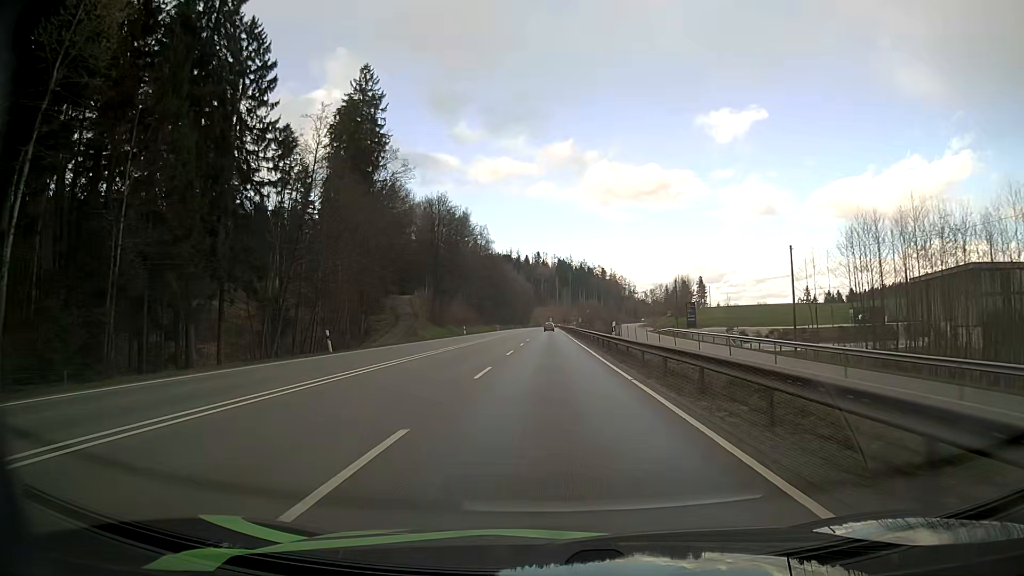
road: primary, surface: asphalt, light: Day
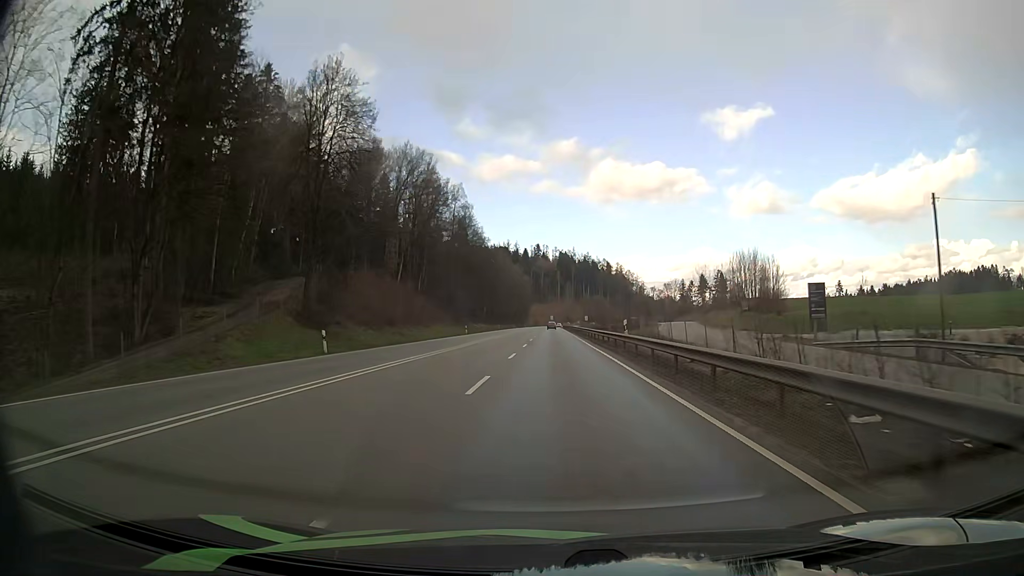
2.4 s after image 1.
(-0.2, +52.0) m; 0°
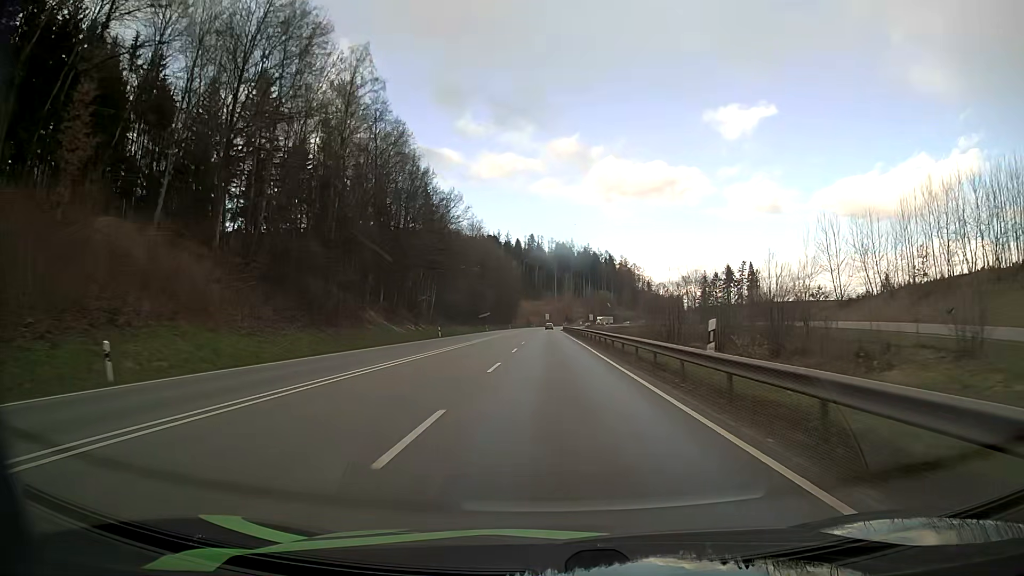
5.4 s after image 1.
(+0.6, +66.3) m; +1°
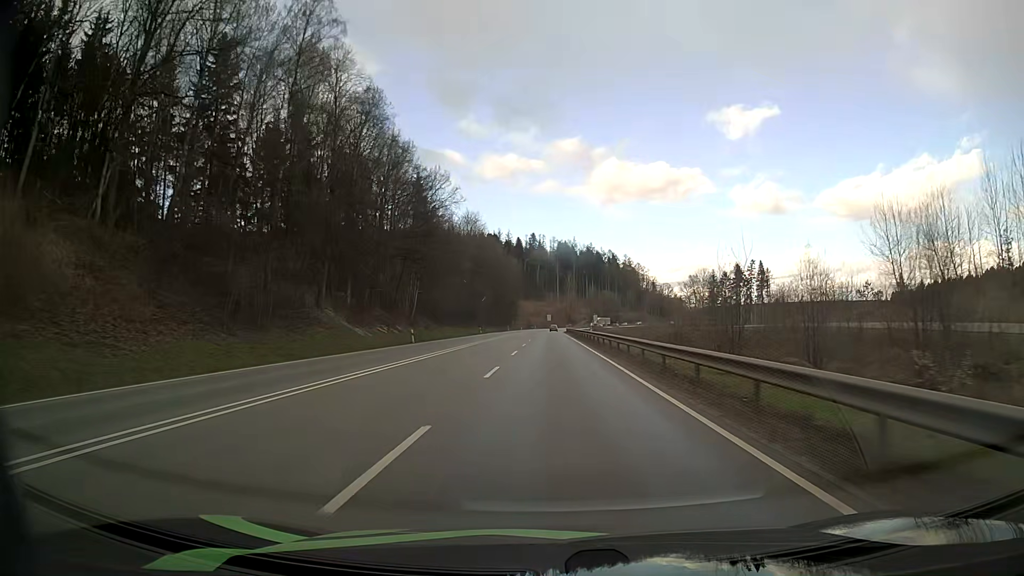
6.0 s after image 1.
(0.0, +13.5) m; 0°
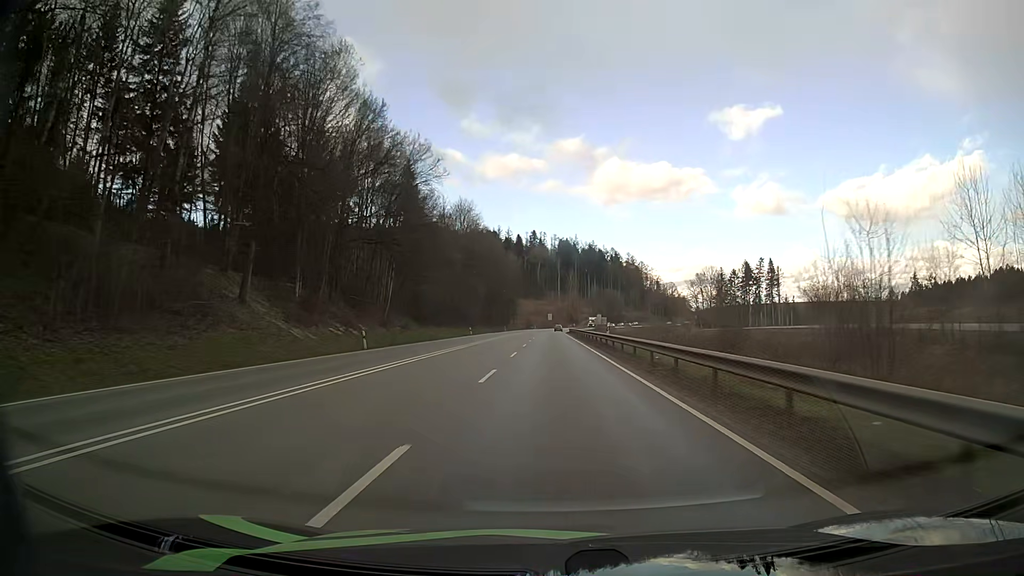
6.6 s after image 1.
(0.0, +13.6) m; 0°
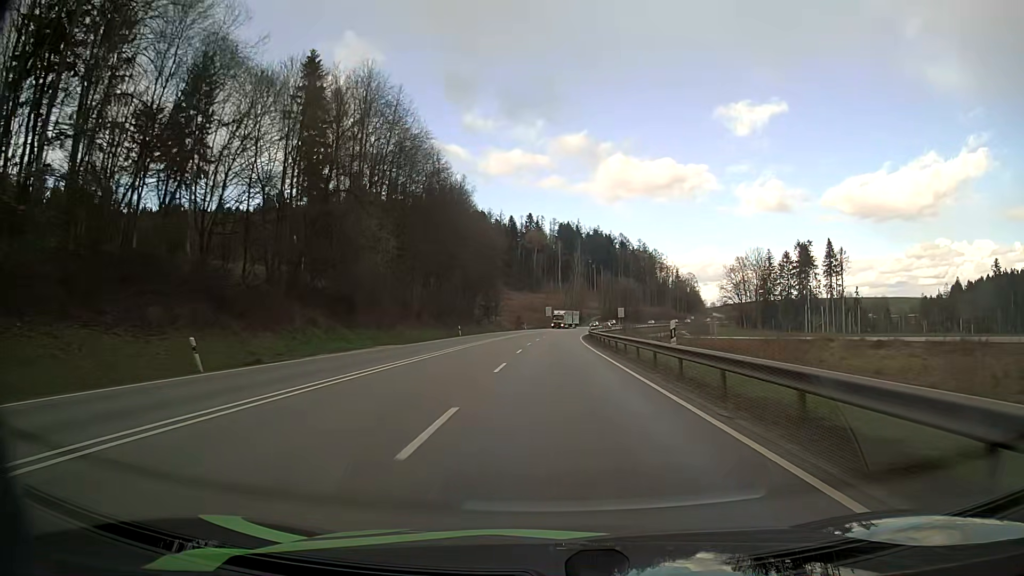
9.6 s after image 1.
(+0.1, +68.8) m; 0°
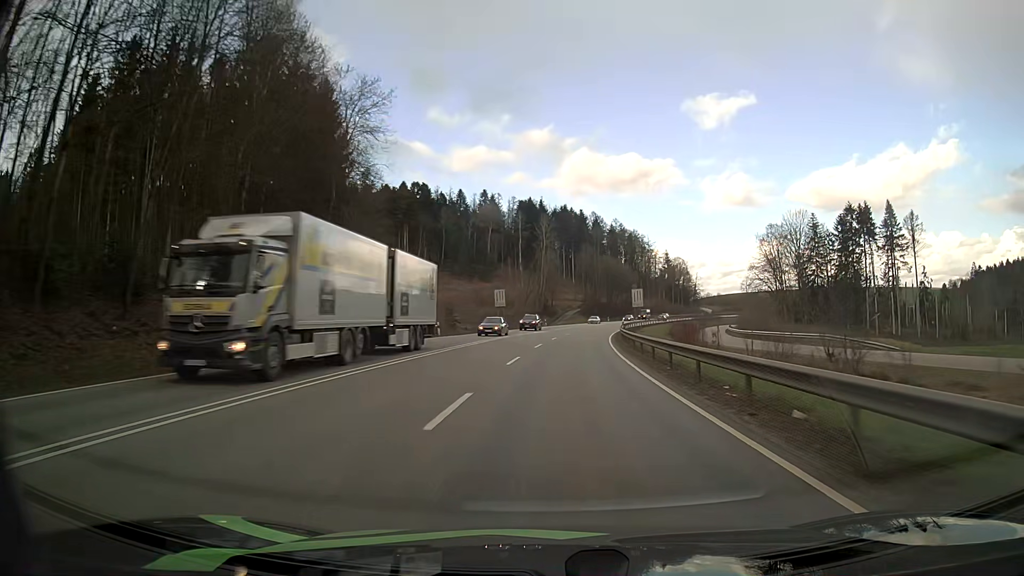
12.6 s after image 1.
(+1.1, +70.2) m; +3°
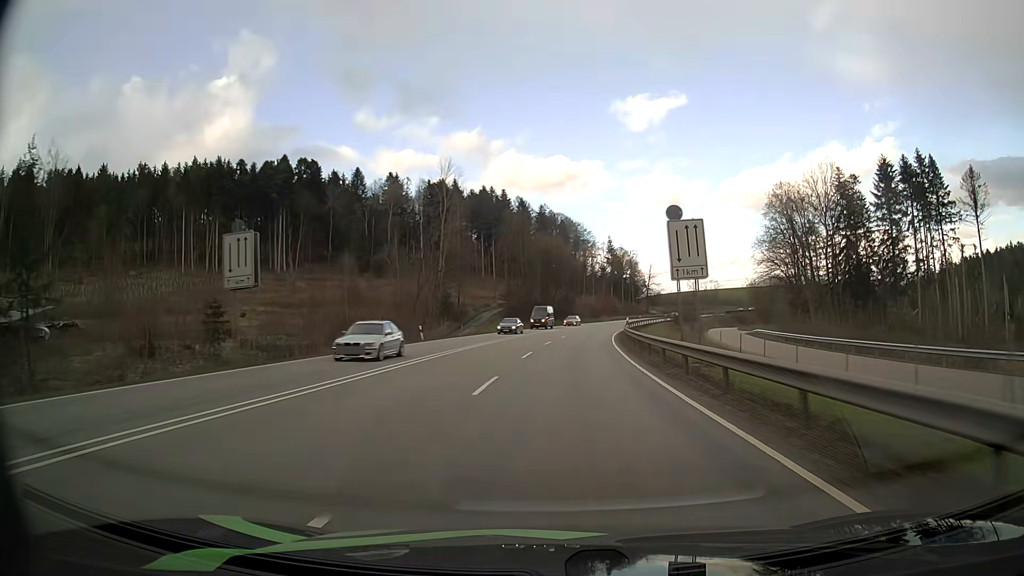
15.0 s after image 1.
(+2.8, +55.1) m; +6°
(0, +10) (0, +20) (+1, +30) (+2, +40) (+3, +50) (+4, +60) (+5, +70) (+7, +80) (+9, +89) (+11, +99) m
